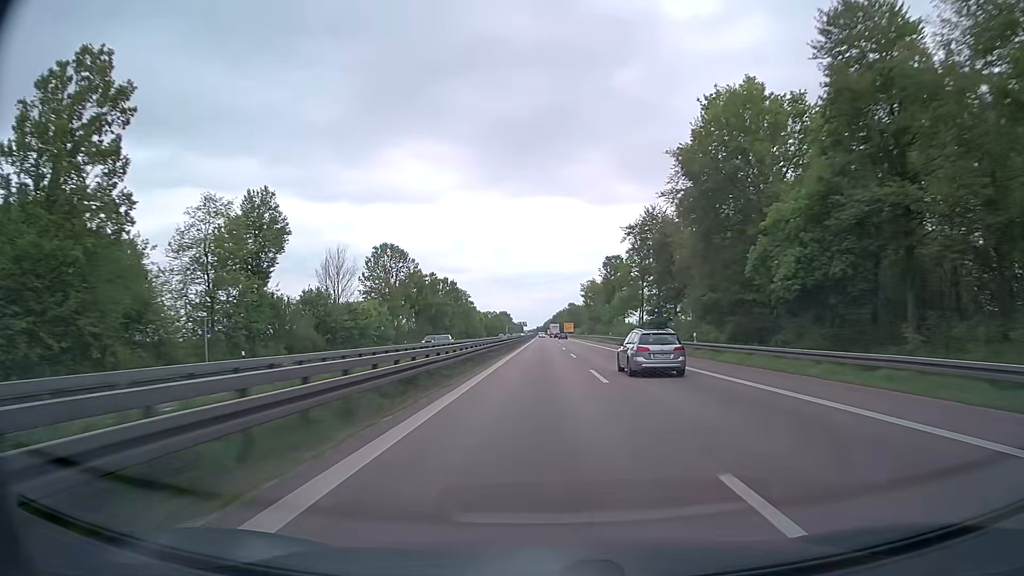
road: trunk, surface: asphalt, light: Day
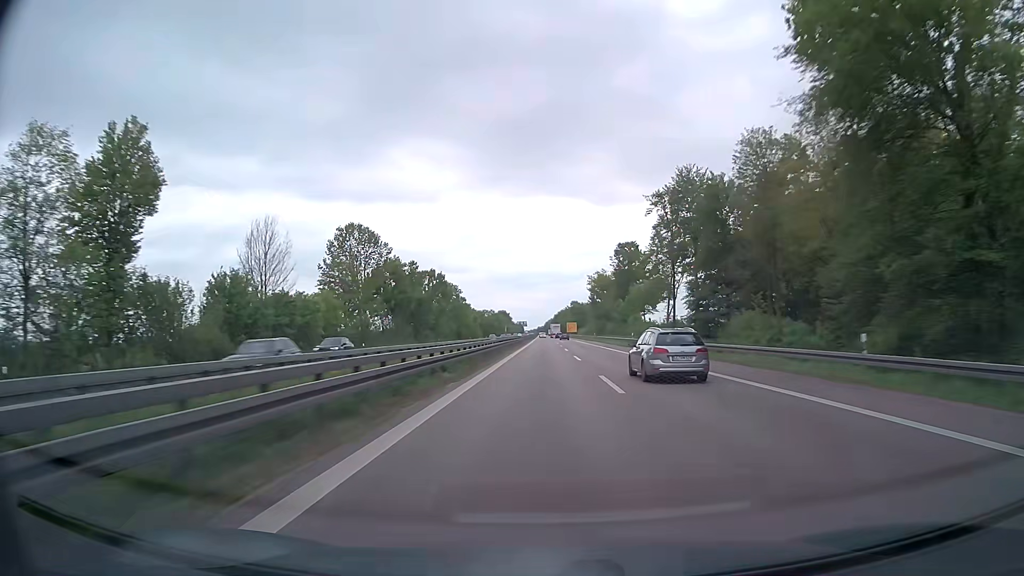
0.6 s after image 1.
(0.0, +21.4) m; 0°
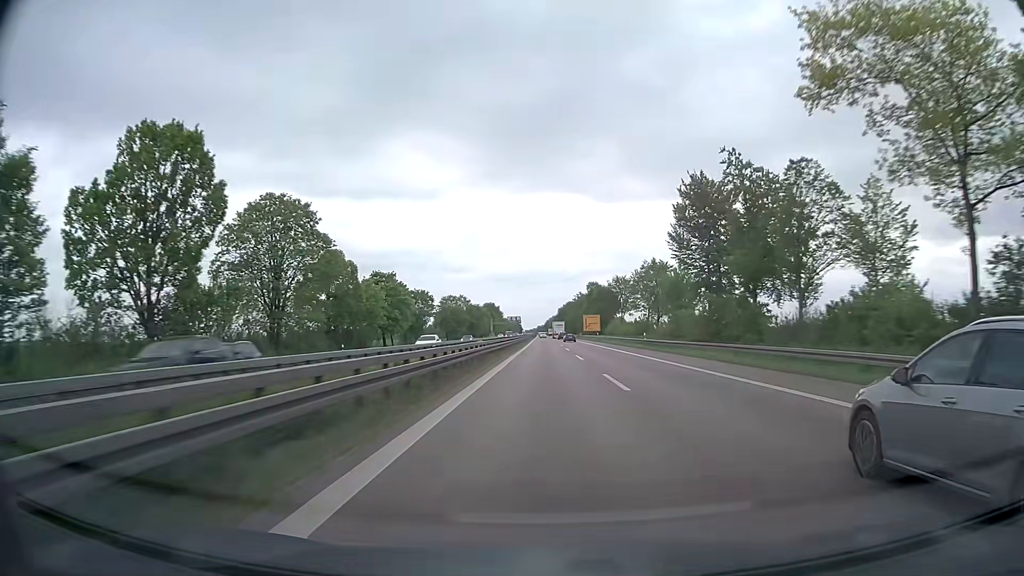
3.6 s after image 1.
(-0.1, +106.7) m; 0°
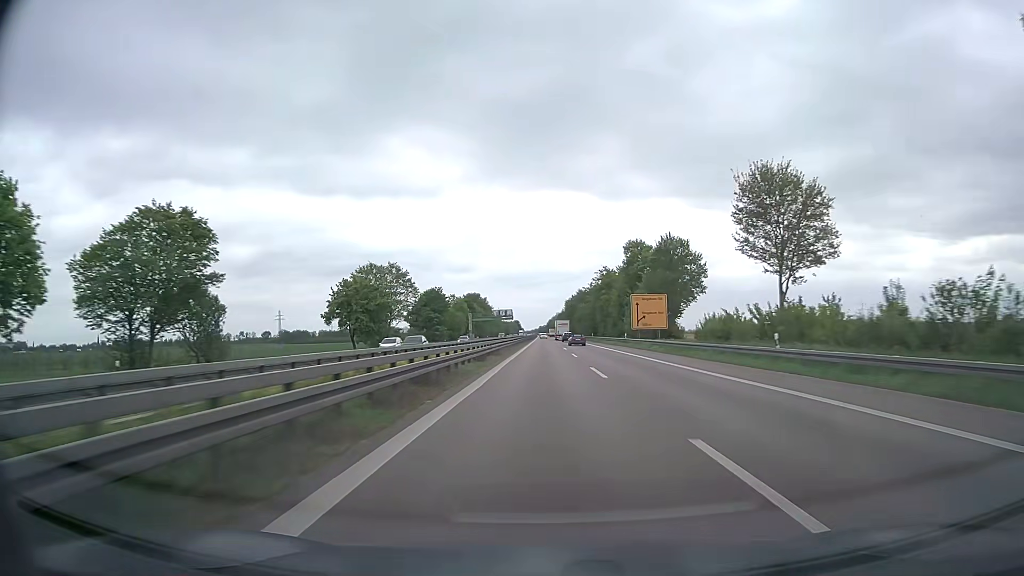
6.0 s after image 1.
(+0.1, +85.0) m; 0°
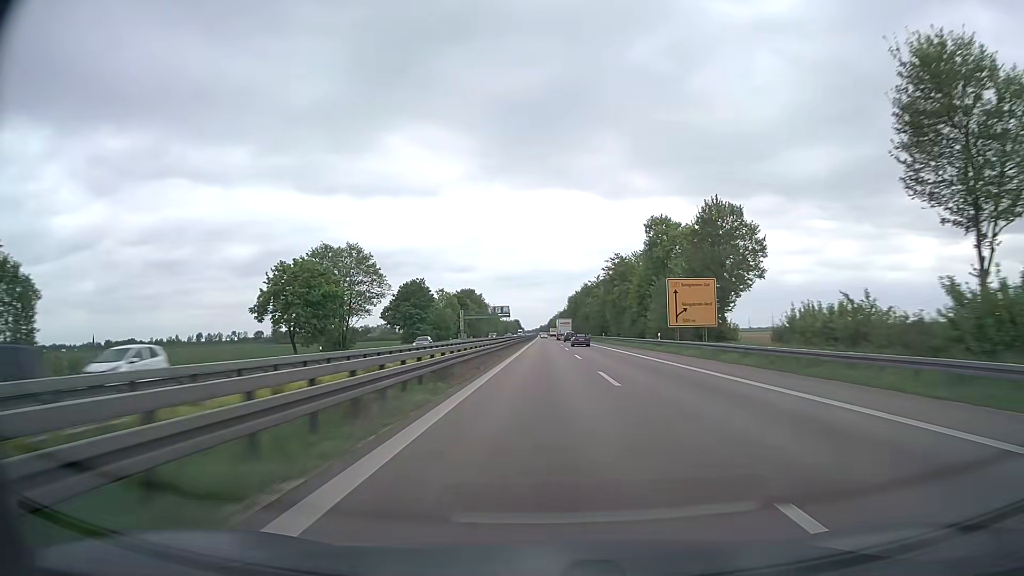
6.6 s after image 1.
(0.0, +21.2) m; 0°
(0, +10) (0, +20) (0, +30) (0, +40) (0, +50) (0, +60) (0, +70) (0, +80) (0, +90) (0, +100) m
